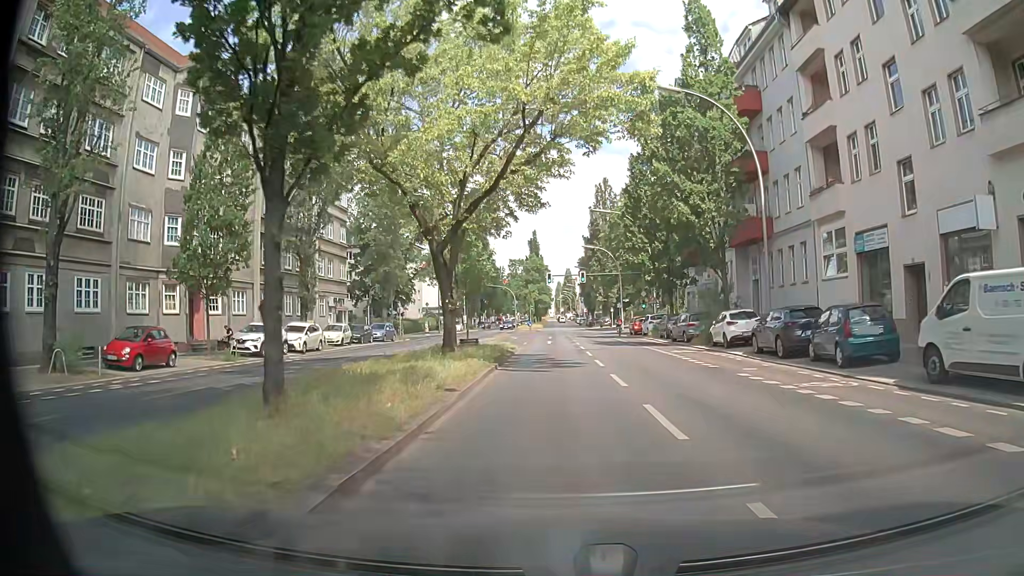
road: secondary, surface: asphalt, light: Day
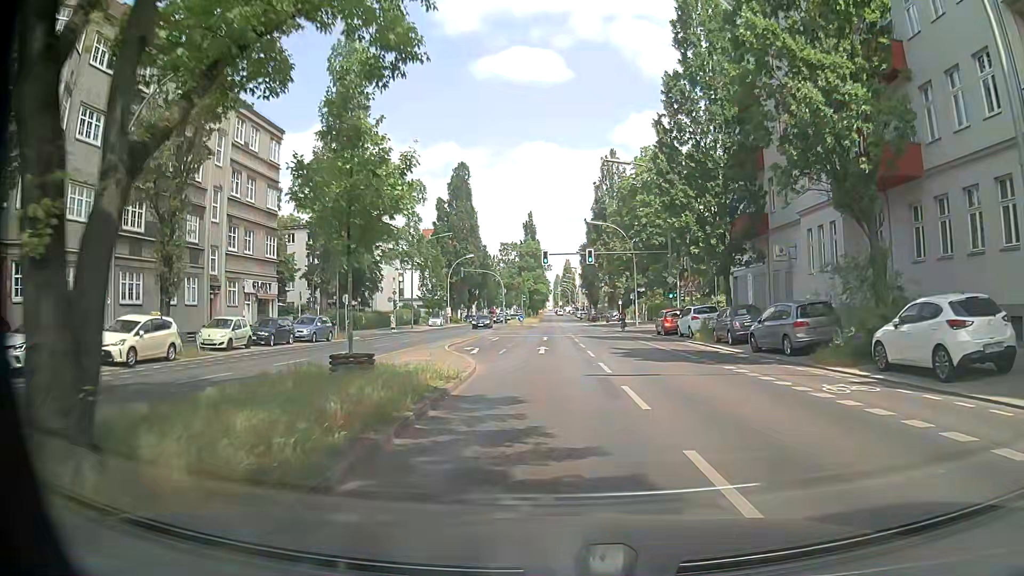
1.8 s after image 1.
(+0.1, +16.3) m; 0°
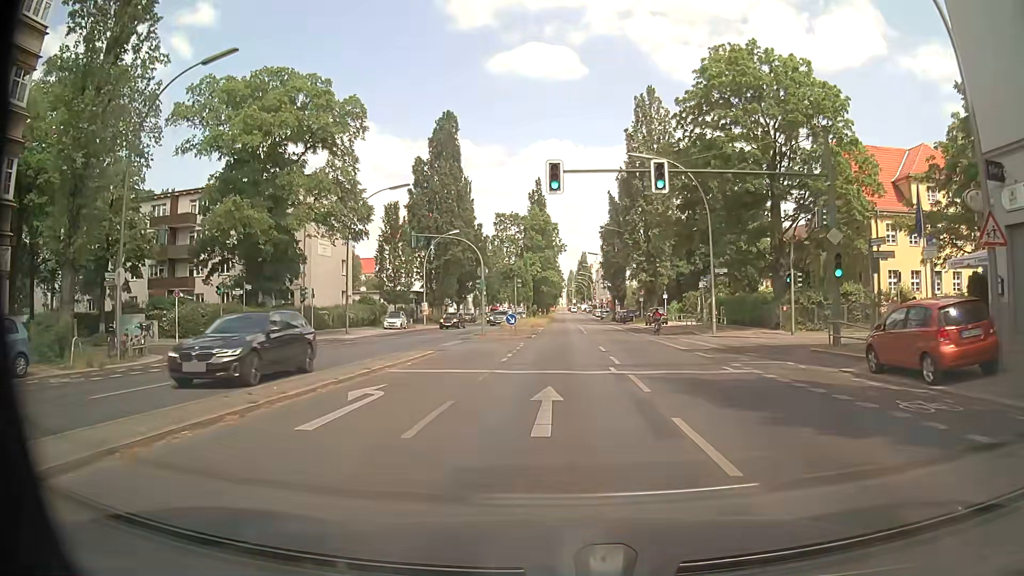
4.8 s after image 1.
(-0.1, +28.0) m; -1°
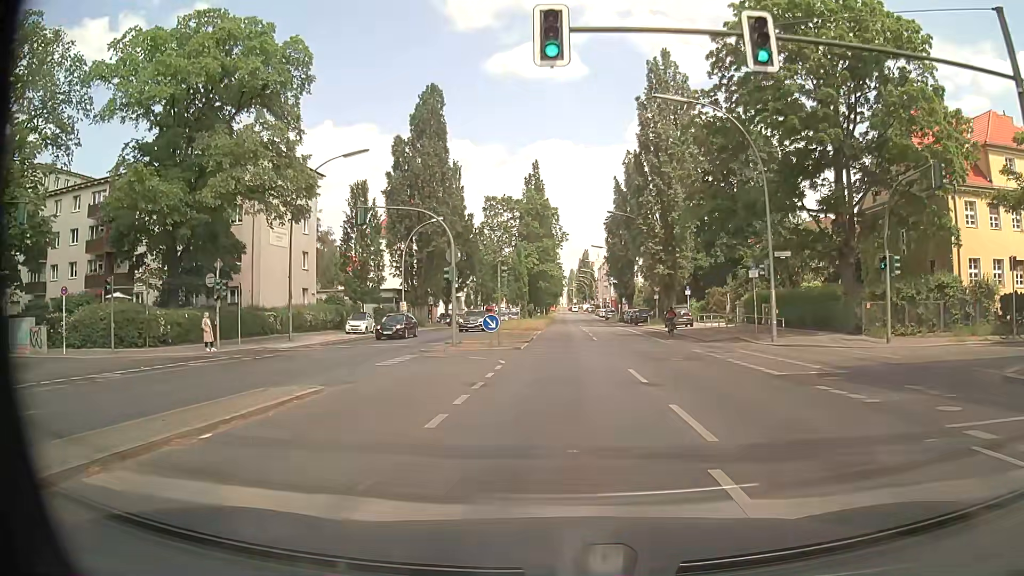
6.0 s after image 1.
(+0.1, +10.8) m; 0°
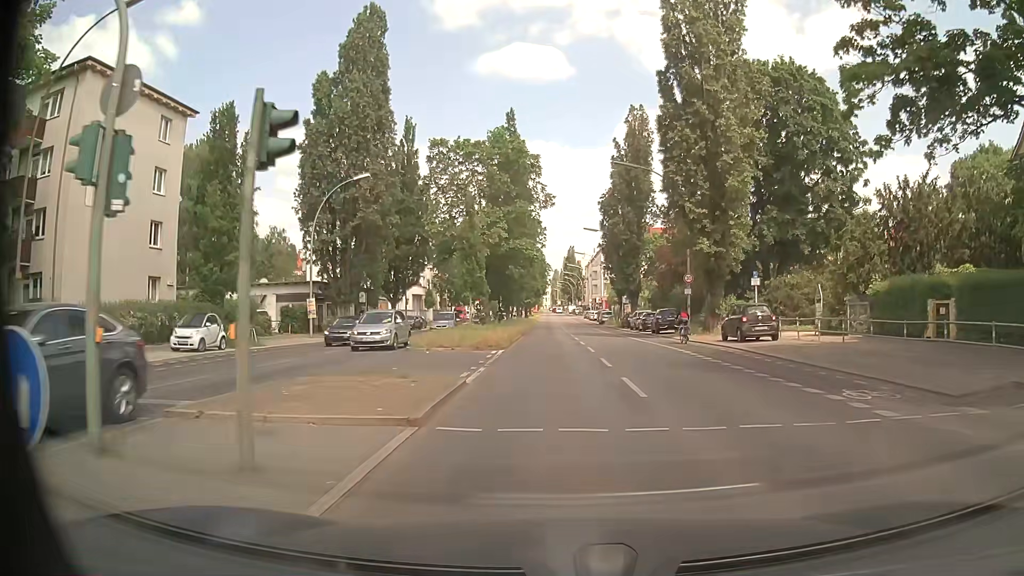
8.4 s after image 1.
(+0.3, +21.4) m; +2°
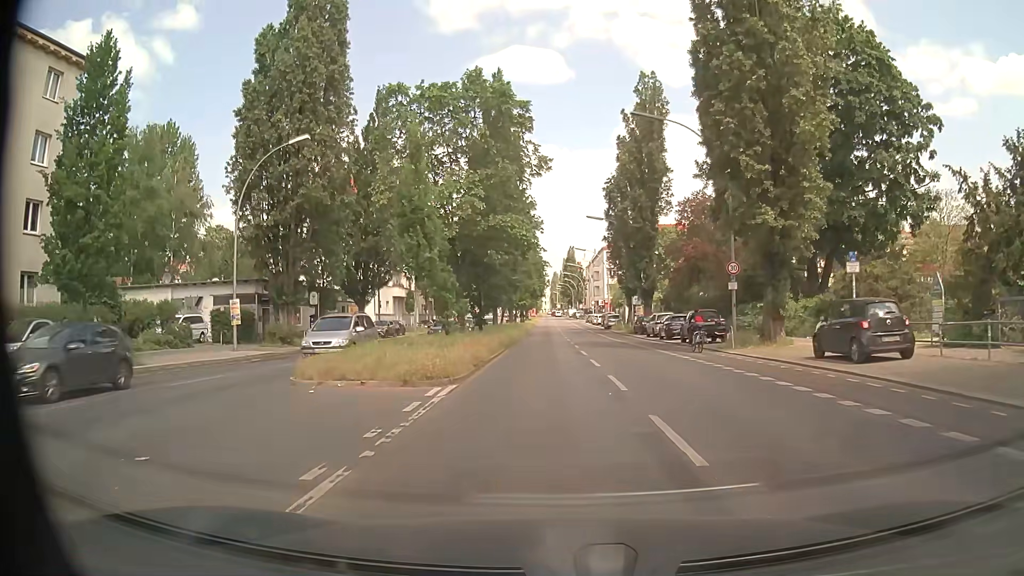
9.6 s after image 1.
(0.0, +11.0) m; 0°
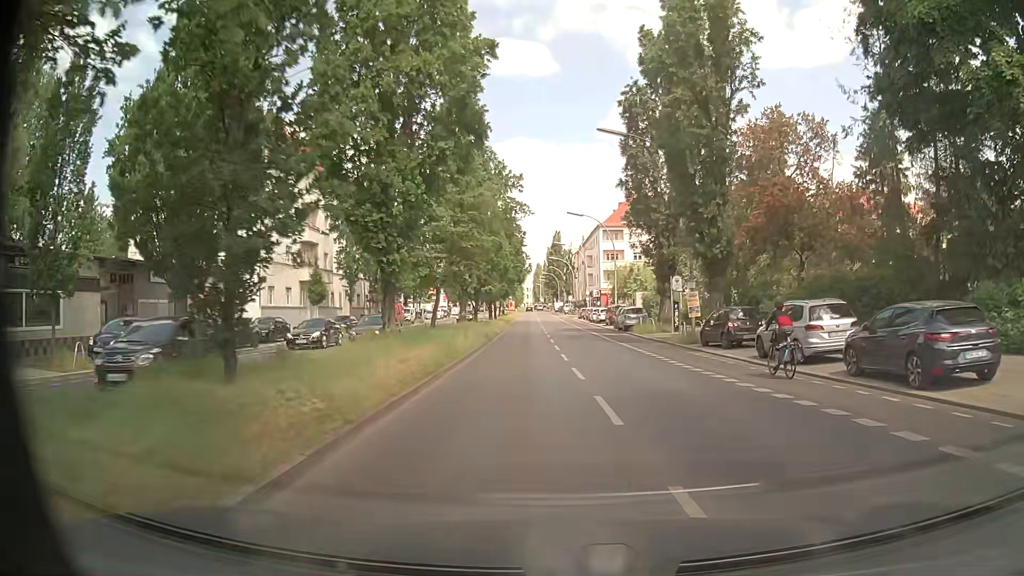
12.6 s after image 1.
(-0.4, +27.8) m; +1°
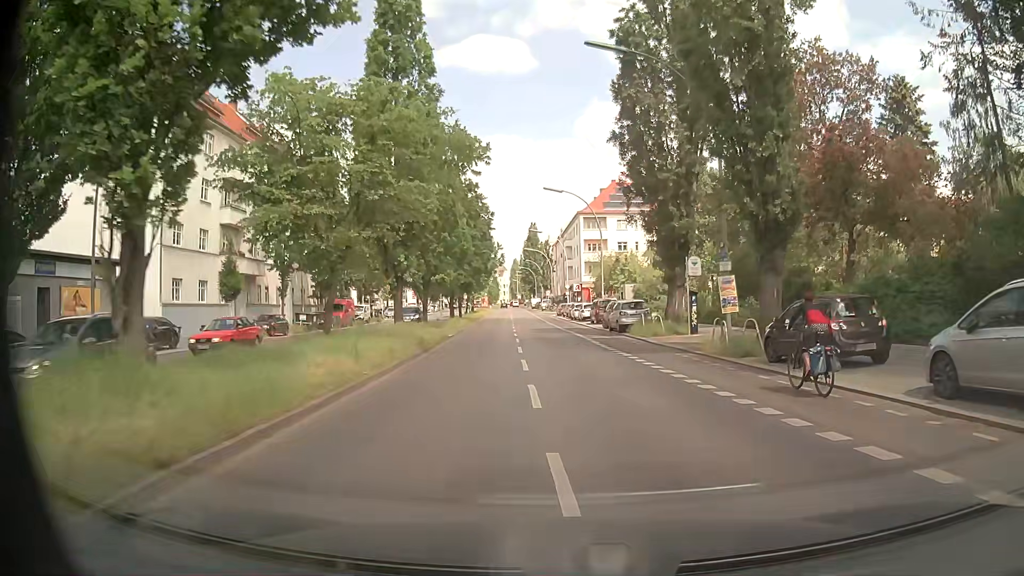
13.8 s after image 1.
(+0.1, +10.9) m; +2°
(0, +10) (0, +20) (-1, +30) (-1, +40) (-2, +50) (-3, +60) (-4, +70) (-5, +80) (-5, +90) (-6, +100) m
